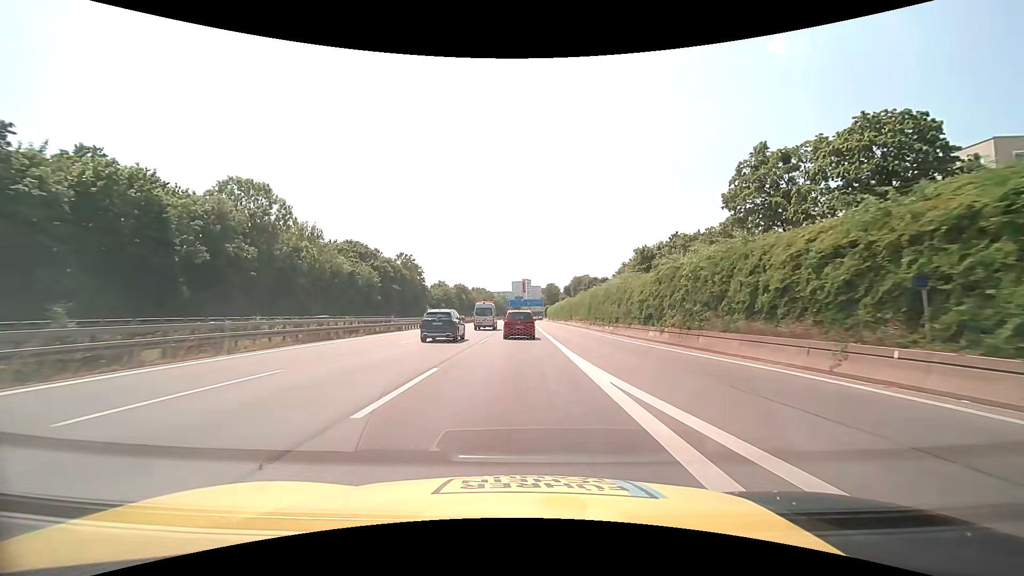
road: motorway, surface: asphalt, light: Day
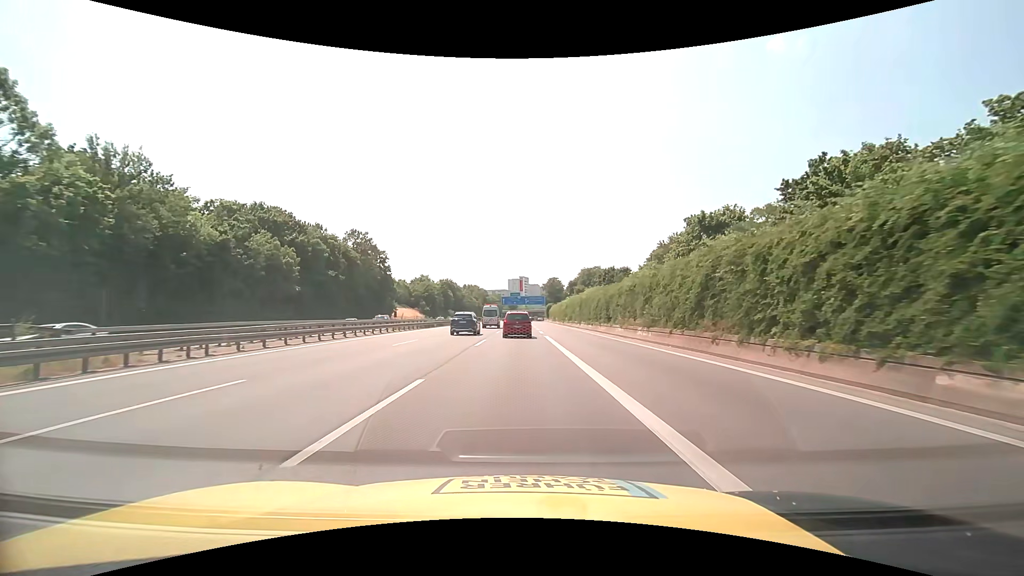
(0.0, +37.7) m; 0°
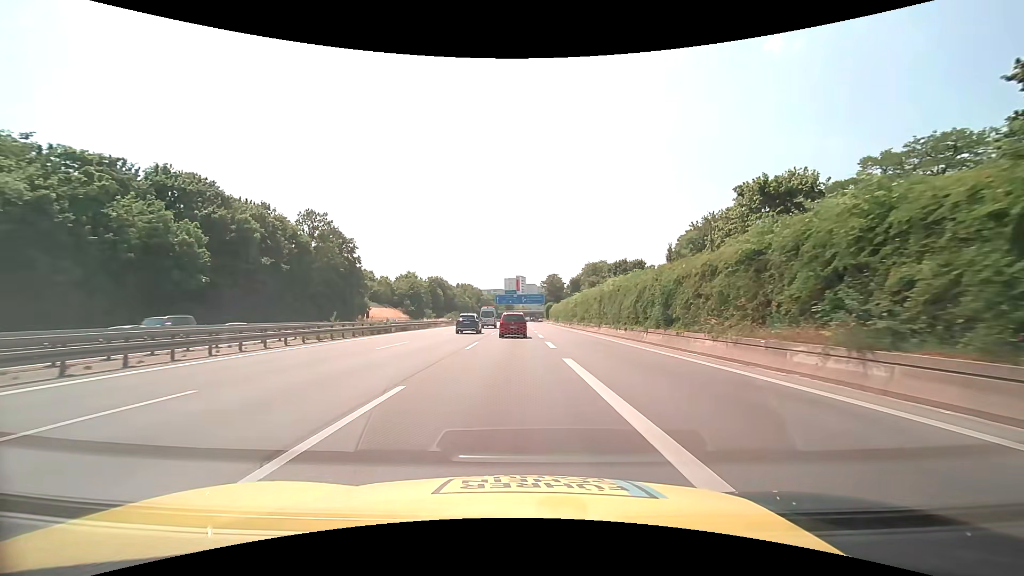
(+0.1, +19.6) m; 0°
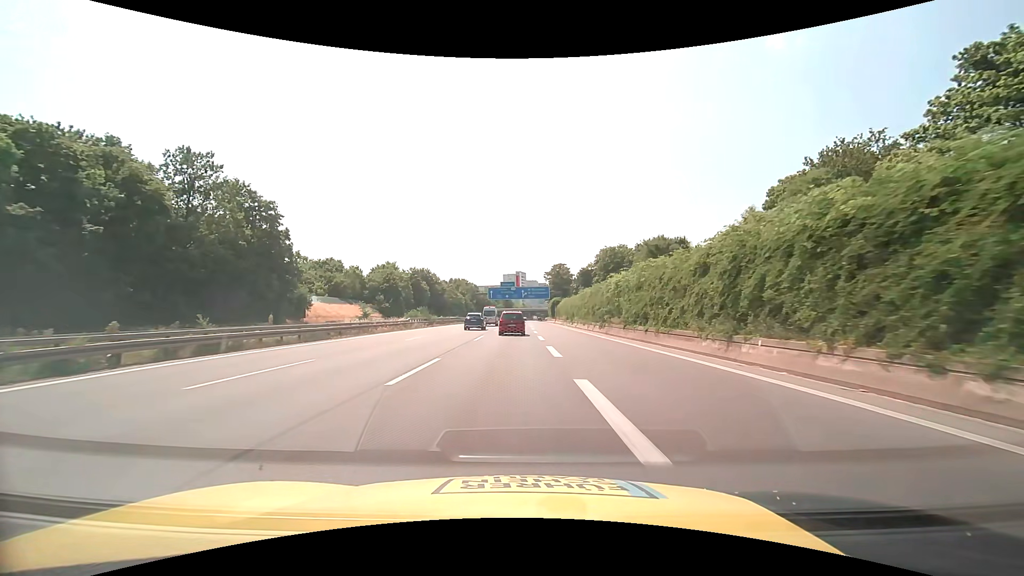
(0.0, +30.1) m; 0°
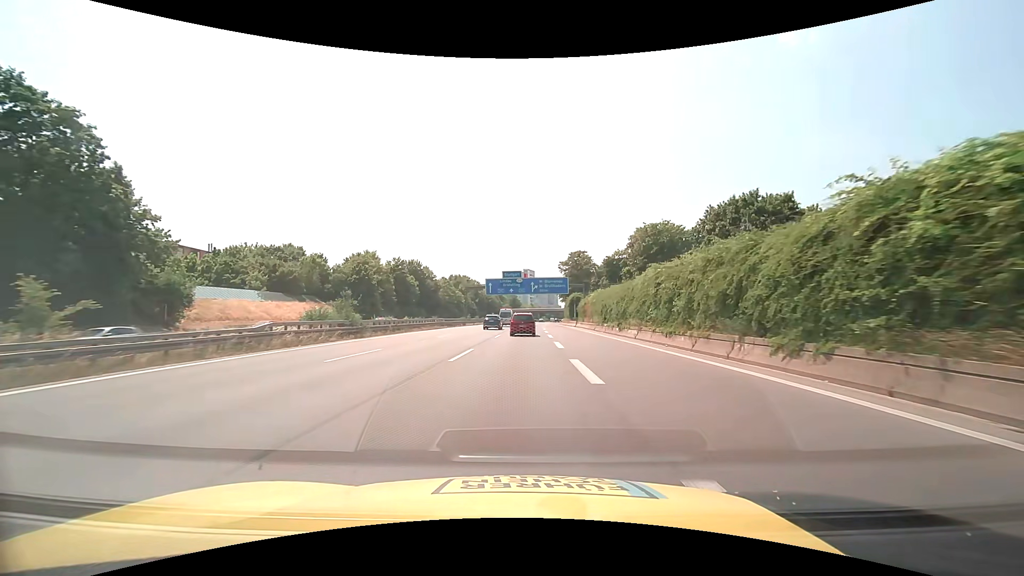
(-0.4, +30.6) m; -1°
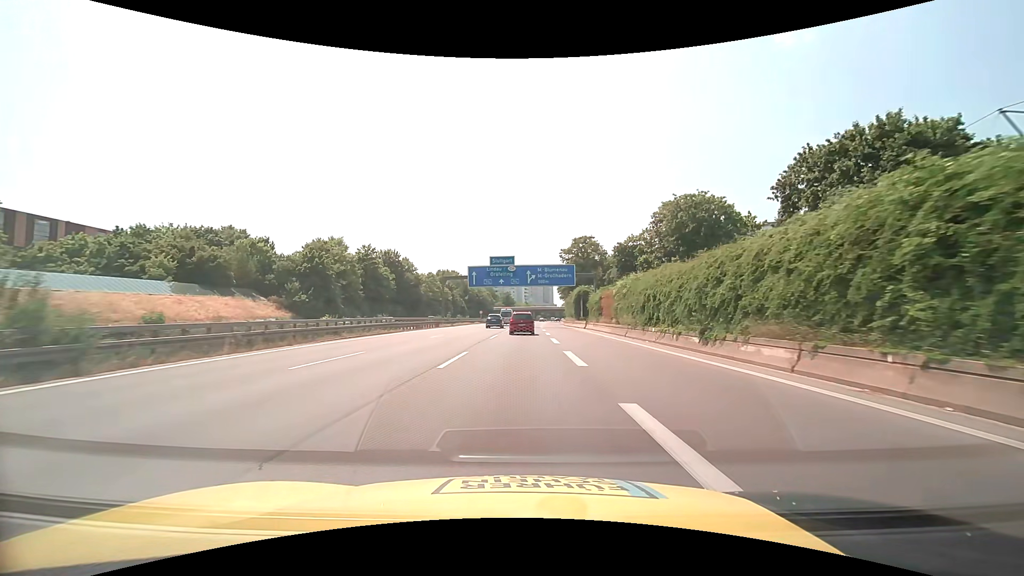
(+0.1, +20.5) m; +1°
(0, +10) (0, +20) (0, +30) (0, +40) (0, +50) (0, +60) (+1, +70) (+1, +80) (+1, +90) (+2, +100) m
